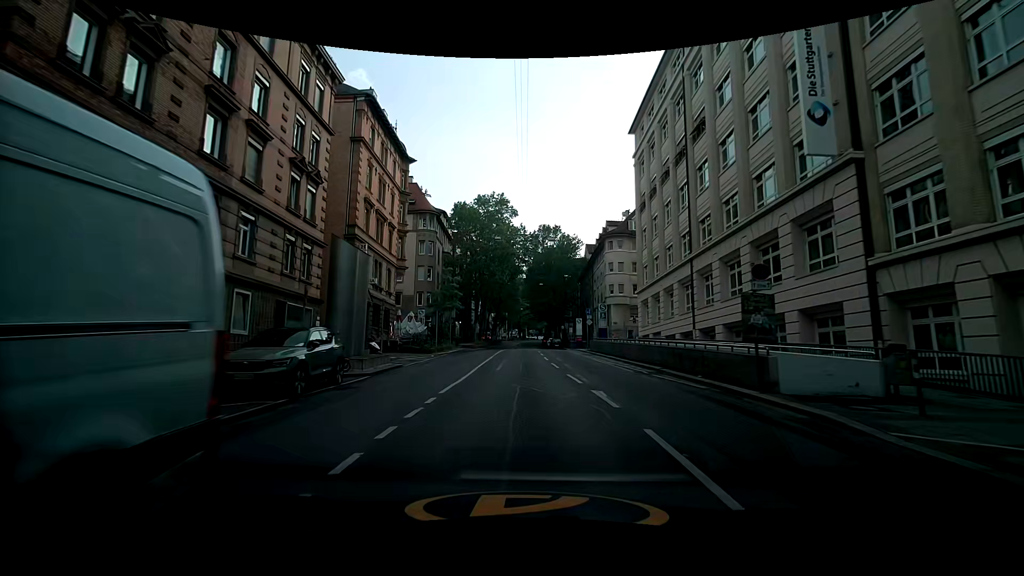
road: secondary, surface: asphalt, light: Day
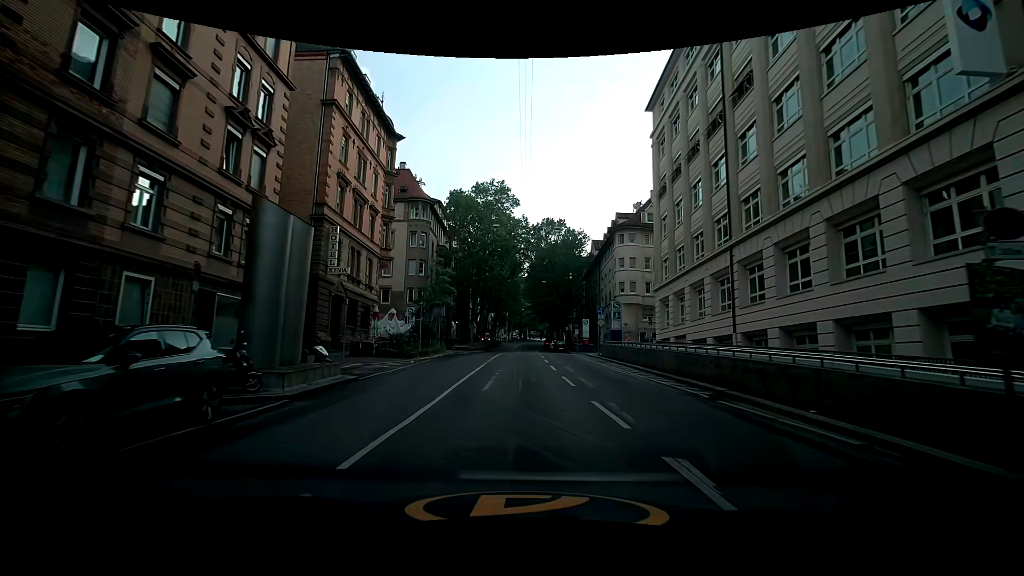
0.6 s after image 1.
(-0.1, +6.0) m; -1°
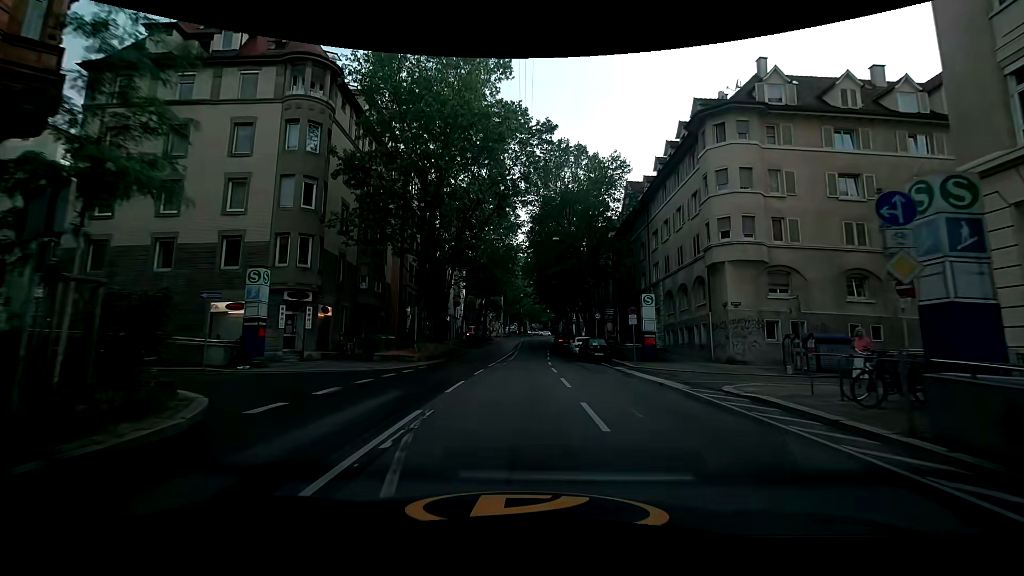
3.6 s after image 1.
(+0.1, +30.3) m; 0°
(0, +10) (0, +20) (0, +30) (+1, +40) (+1, +50) (+1, +60) (0, +70) (0, +80) (0, +90) (+1, +100) m
